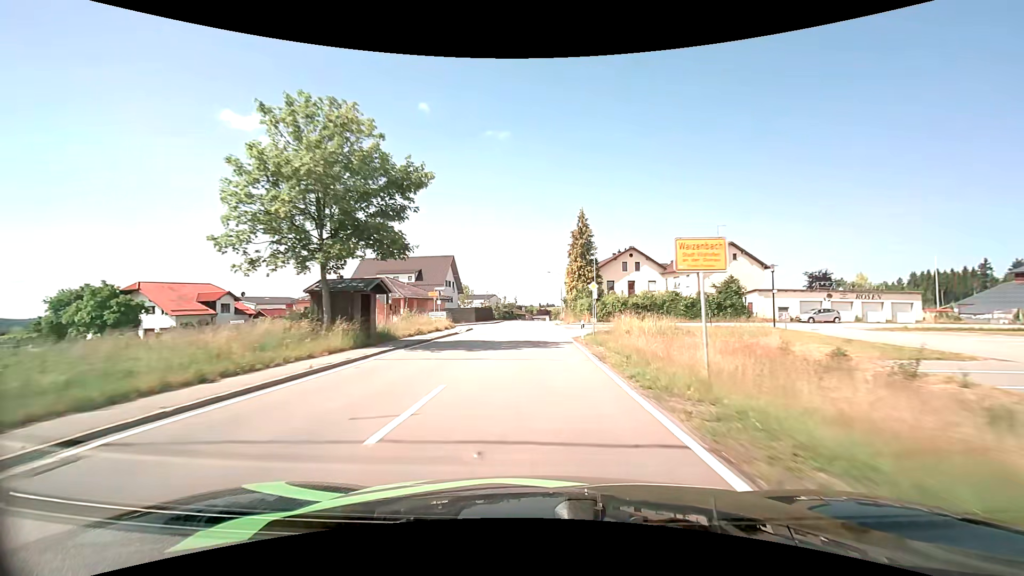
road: tertiary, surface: asphalt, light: Day
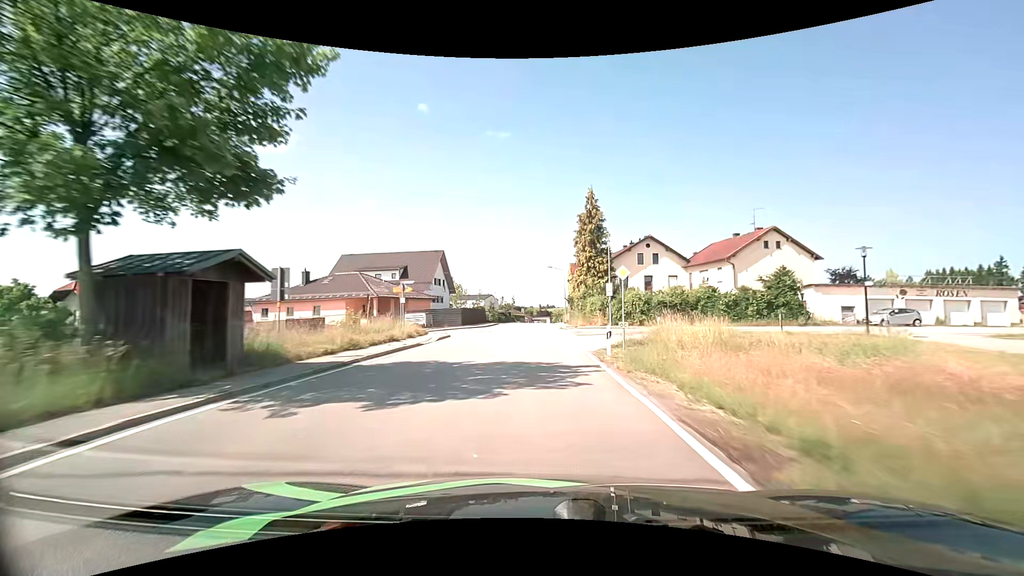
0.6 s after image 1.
(0.0, +10.1) m; 0°
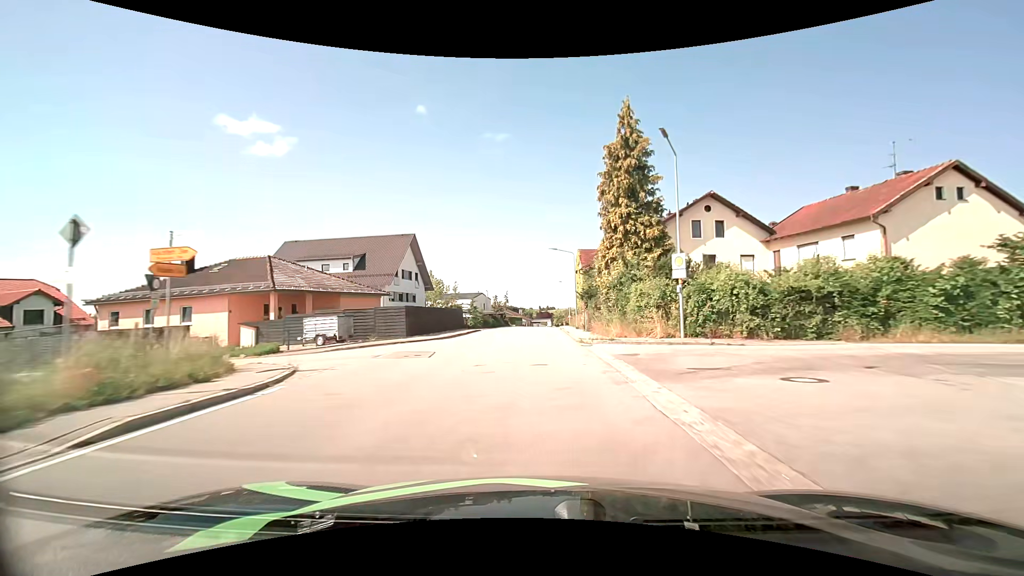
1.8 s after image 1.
(0.0, +19.6) m; 0°
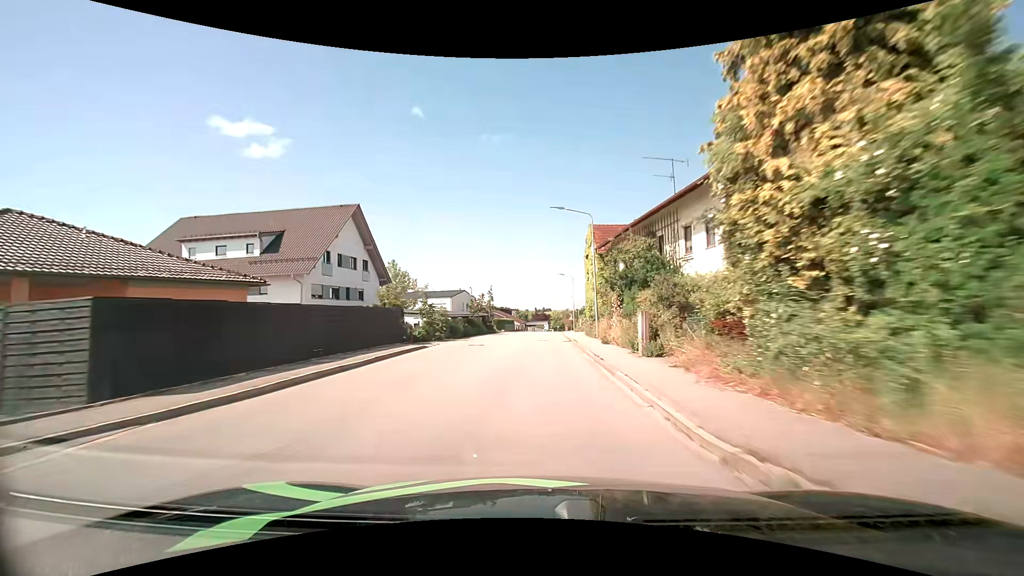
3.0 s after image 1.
(0.0, +19.2) m; 0°
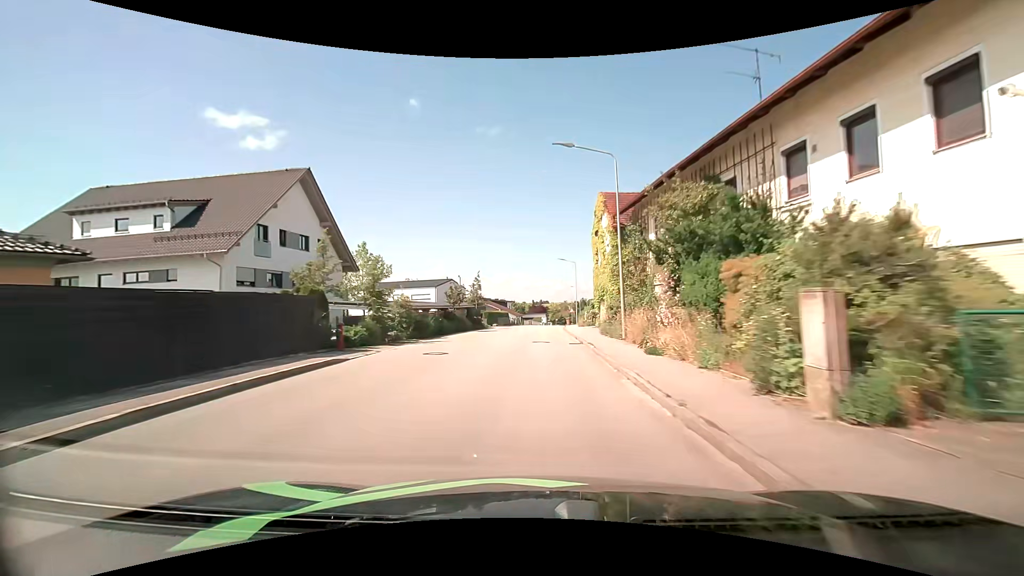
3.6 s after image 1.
(0.0, +9.5) m; 0°
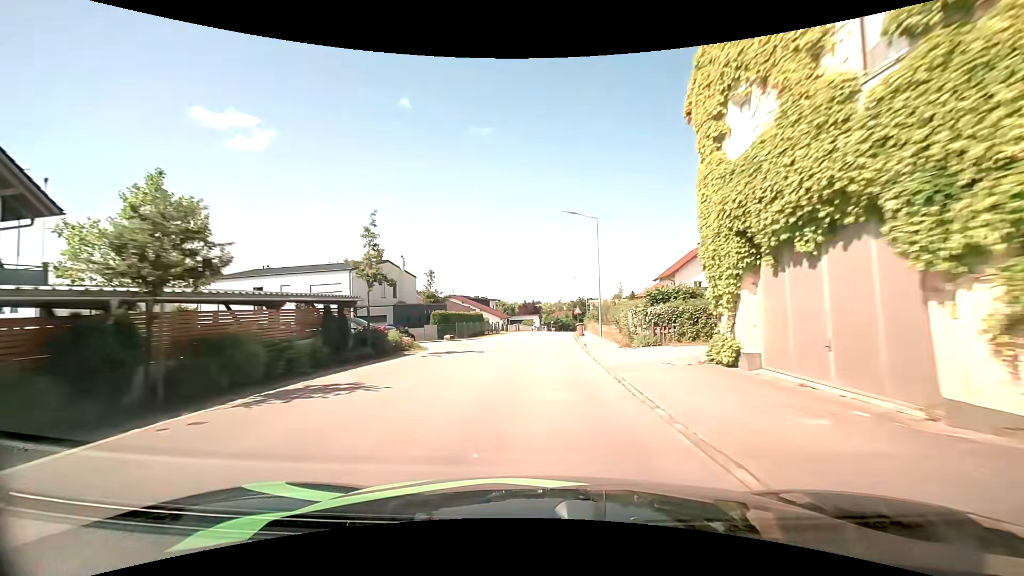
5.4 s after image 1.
(+0.3, +28.0) m; +1°
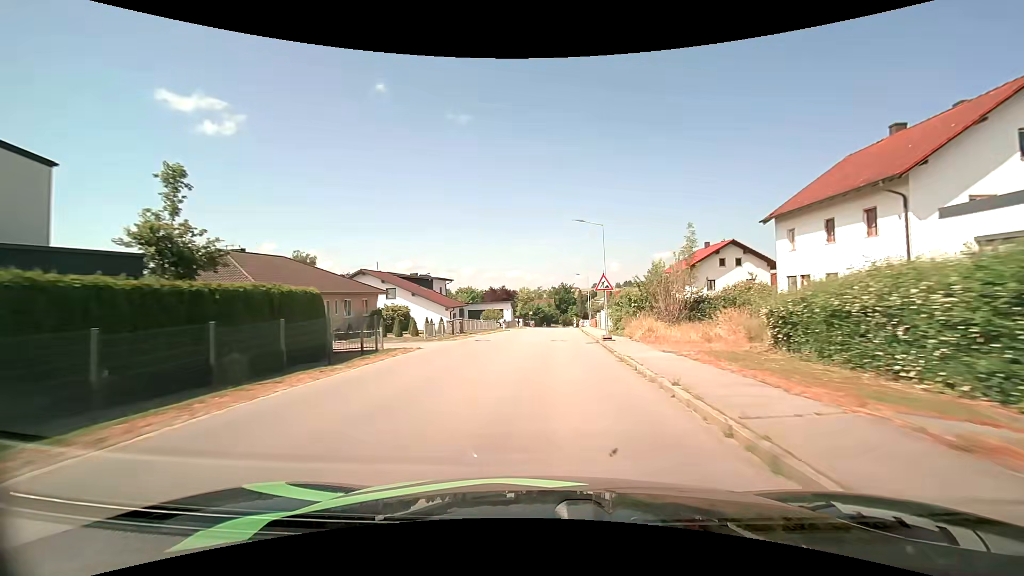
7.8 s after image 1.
(+0.6, +37.0) m; +2°
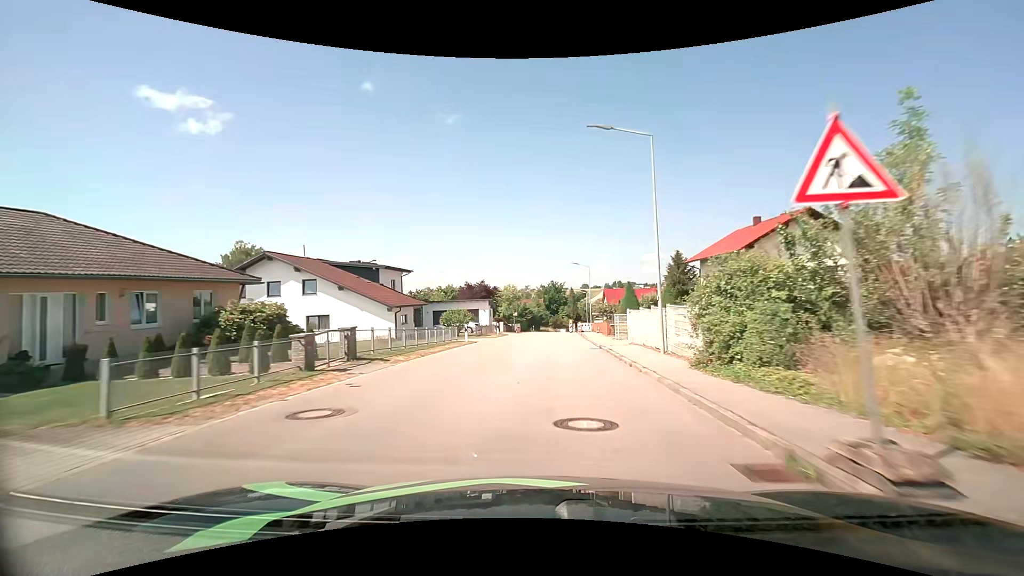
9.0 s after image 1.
(+0.2, +17.5) m; +1°
(0, +10) (0, +20) (+1, +30) (+1, +40) (+1, +50) (+2, +60) (+2, +70) (+3, +80) (+4, +90) (+5, +100) m
